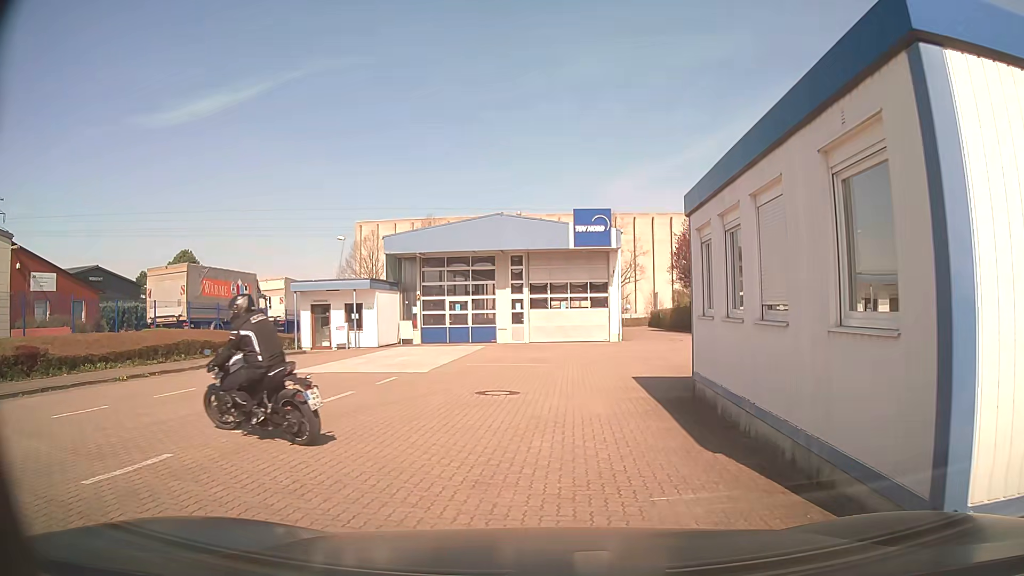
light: Day
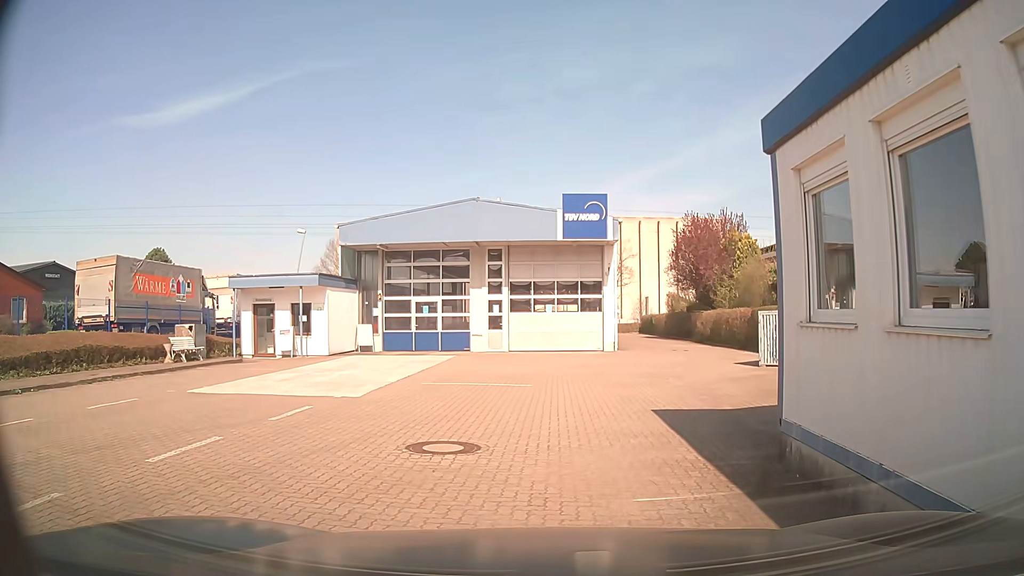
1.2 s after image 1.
(0.0, +4.8) m; 0°
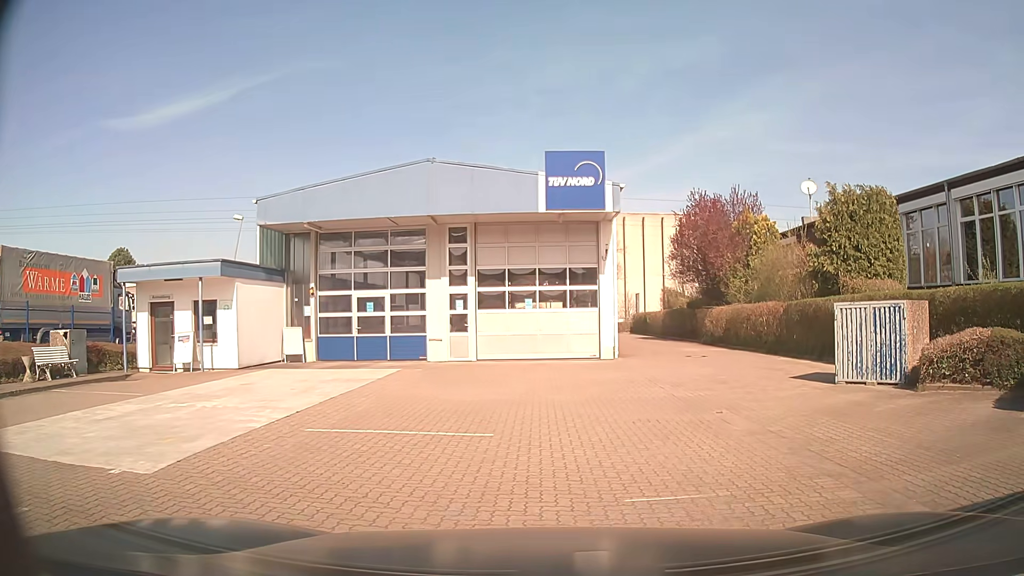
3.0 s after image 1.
(+0.2, +6.2) m; 0°
